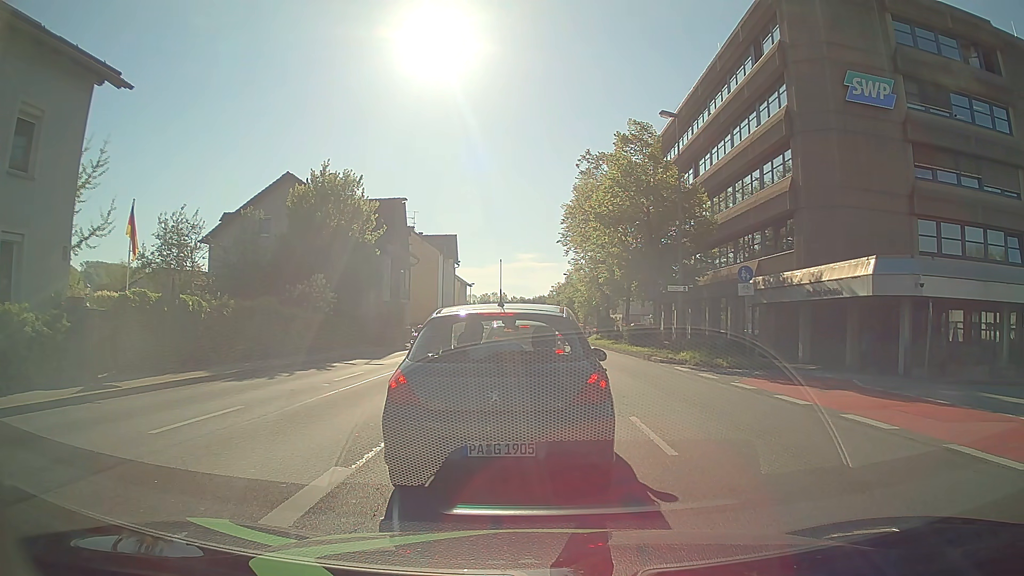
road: primary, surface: asphalt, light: Day
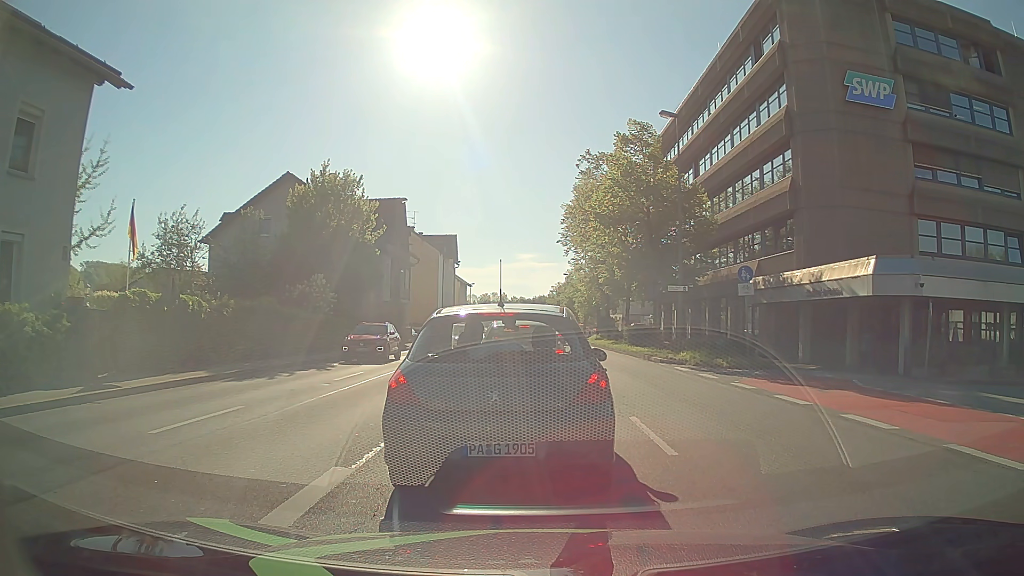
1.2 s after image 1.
(0.0, 0.0) m; 0°
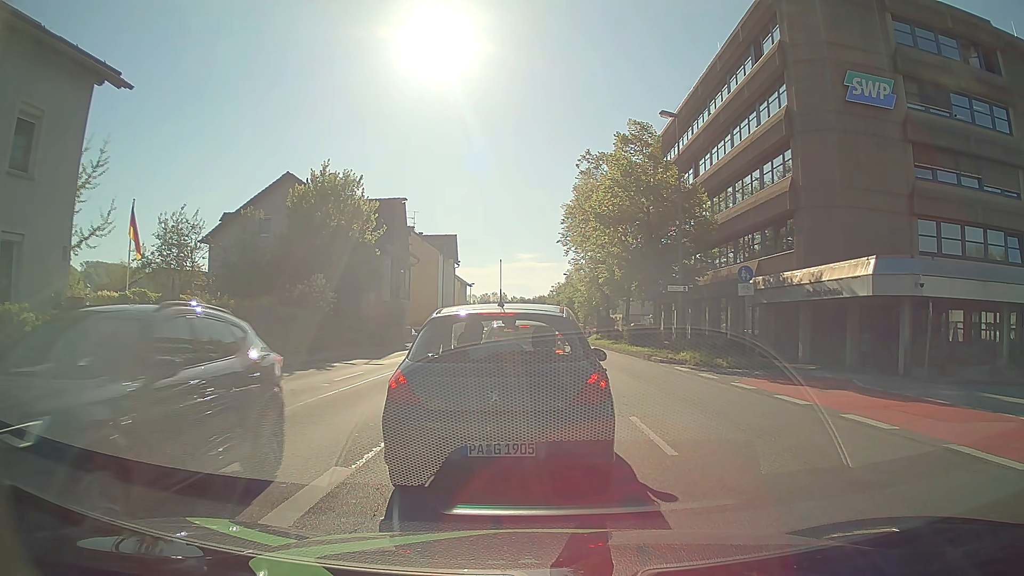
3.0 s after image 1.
(0.0, 0.0) m; 0°
